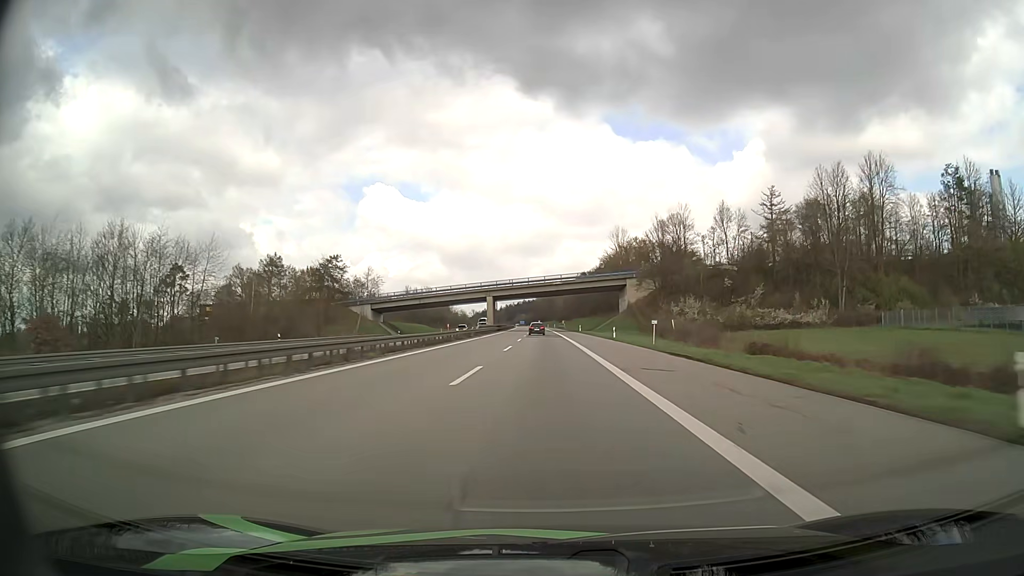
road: motorway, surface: asphalt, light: Day
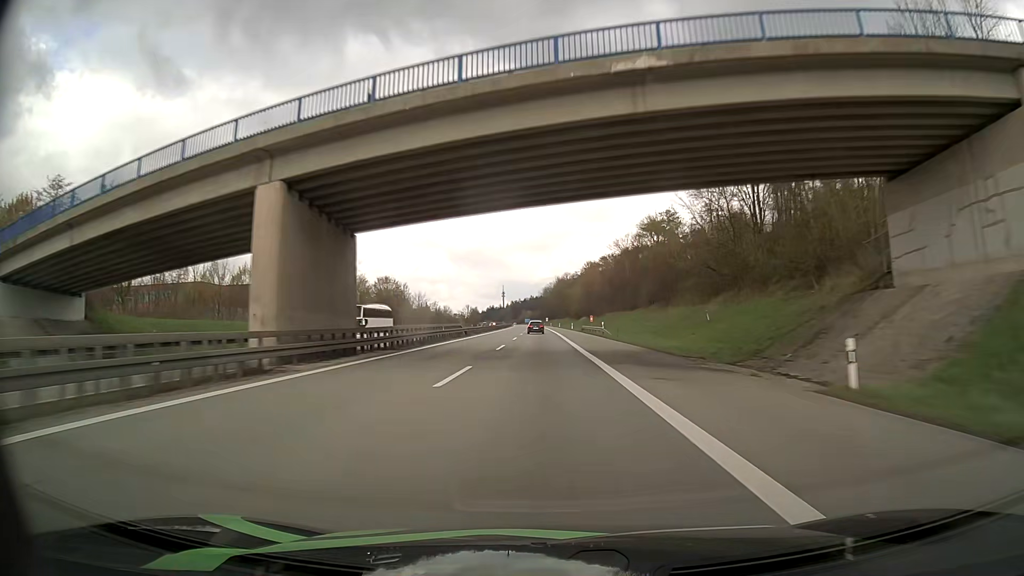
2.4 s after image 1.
(-0.6, +91.5) m; -1°
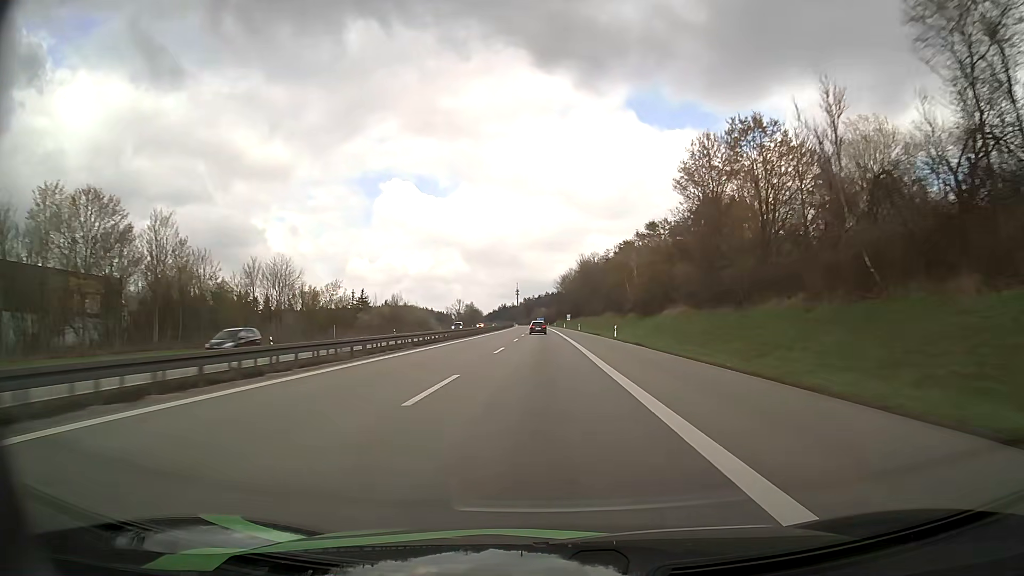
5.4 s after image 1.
(-1.5, +111.8) m; -1°
(0, +10) (0, +20) (0, +30) (0, +40) (0, +50) (0, +60) (-1, +70) (-1, +80) (-1, +90) (-1, +100) m
